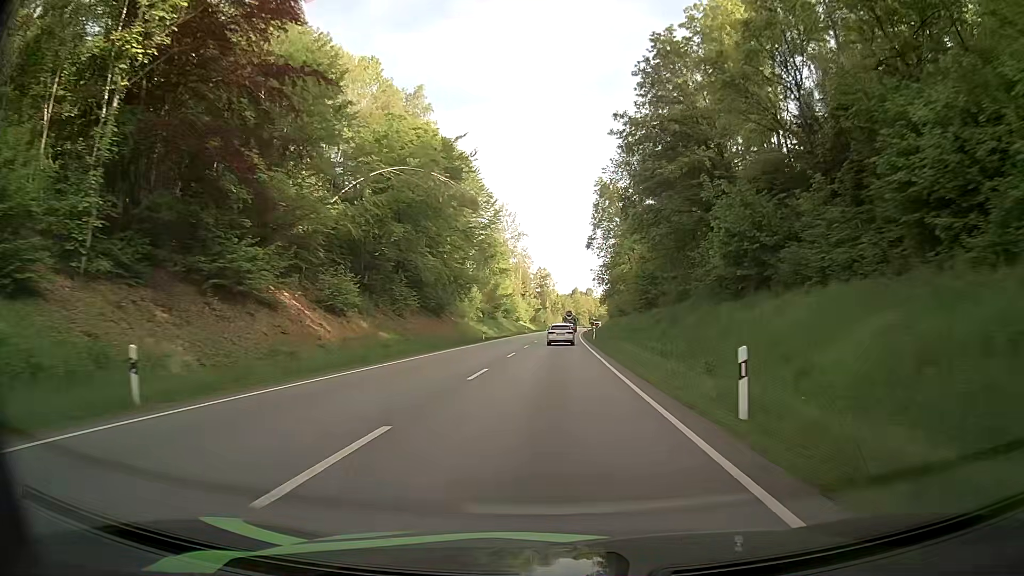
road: primary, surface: asphalt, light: Day
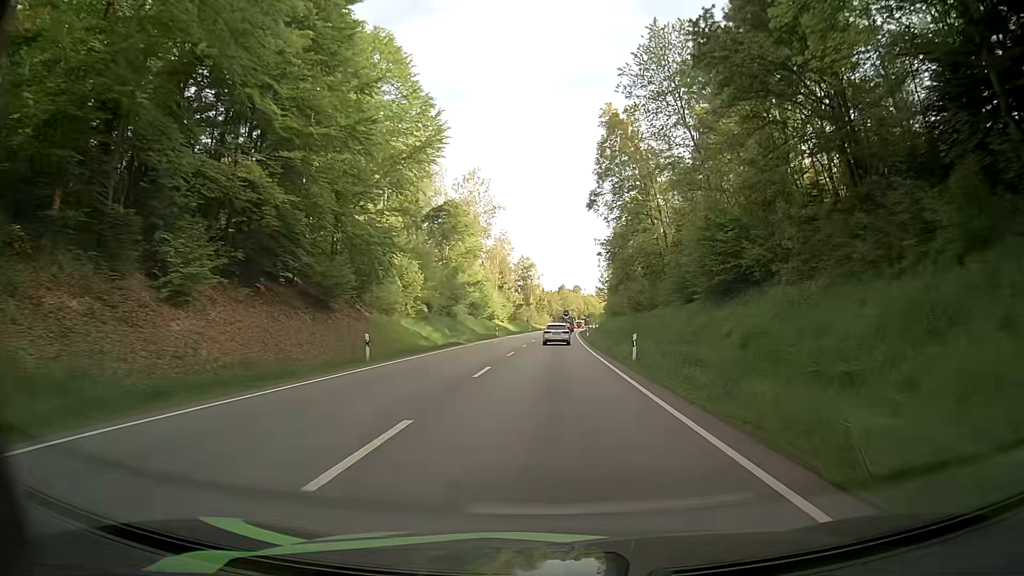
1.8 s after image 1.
(+0.4, +35.3) m; +1°
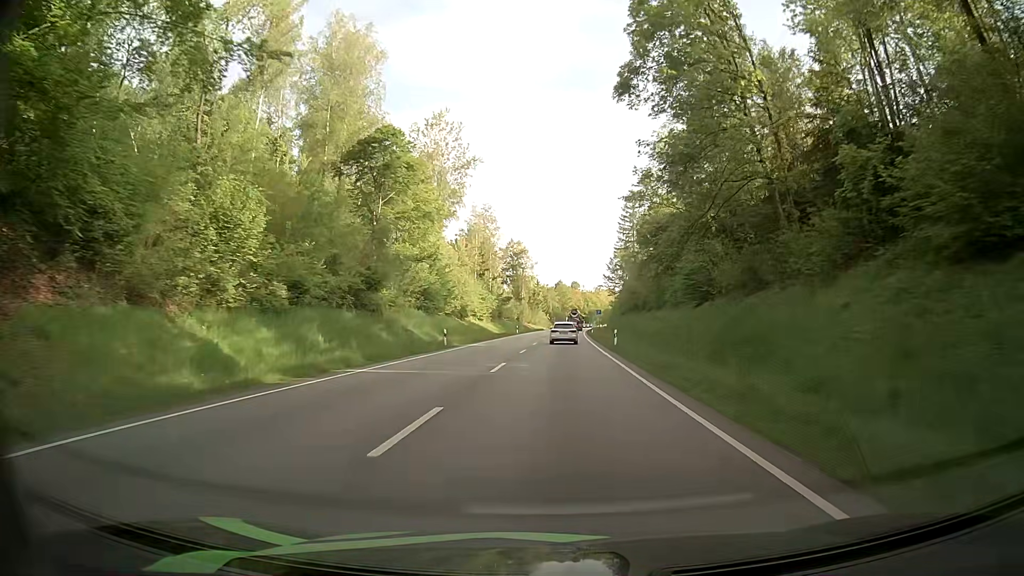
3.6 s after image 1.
(0.0, +34.5) m; 0°
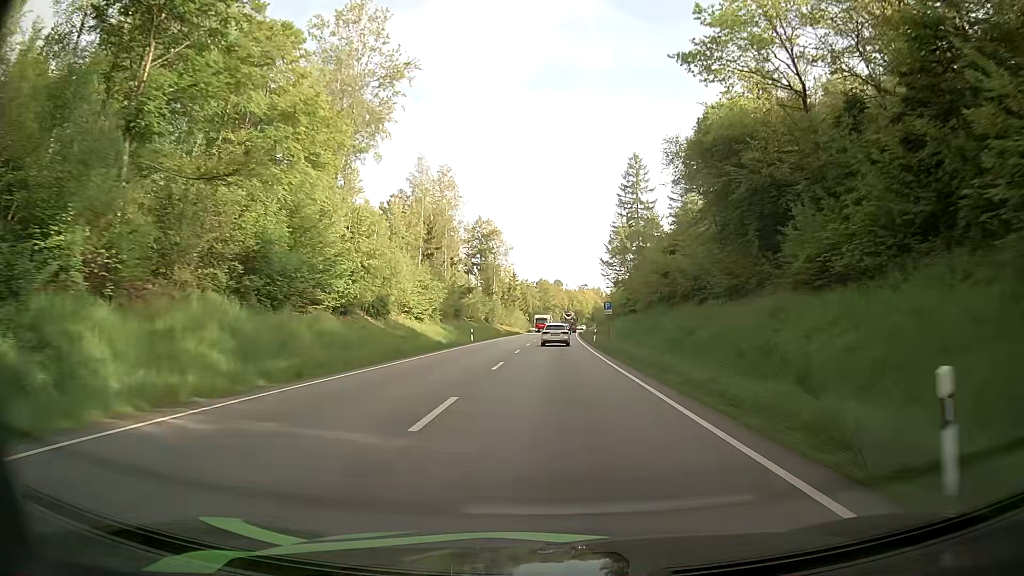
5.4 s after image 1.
(+0.4, +34.2) m; +1°
